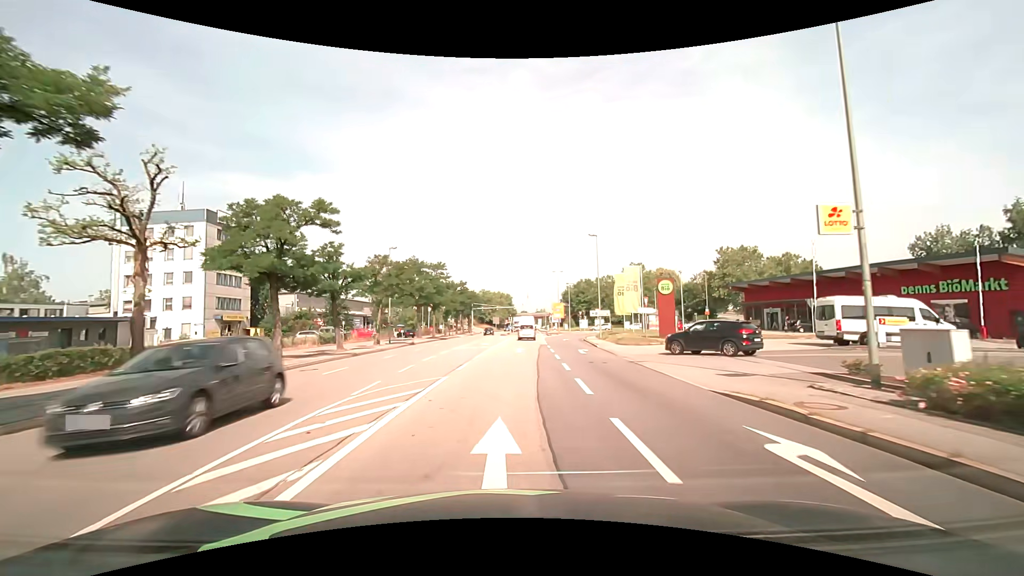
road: primary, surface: asphalt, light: Day
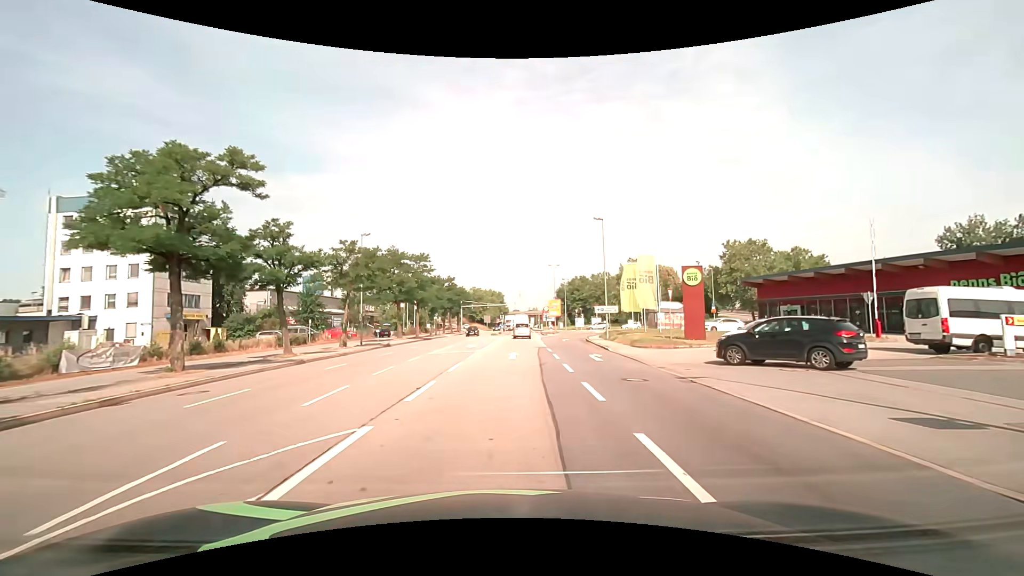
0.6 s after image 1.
(+0.1, +7.1) m; +1°
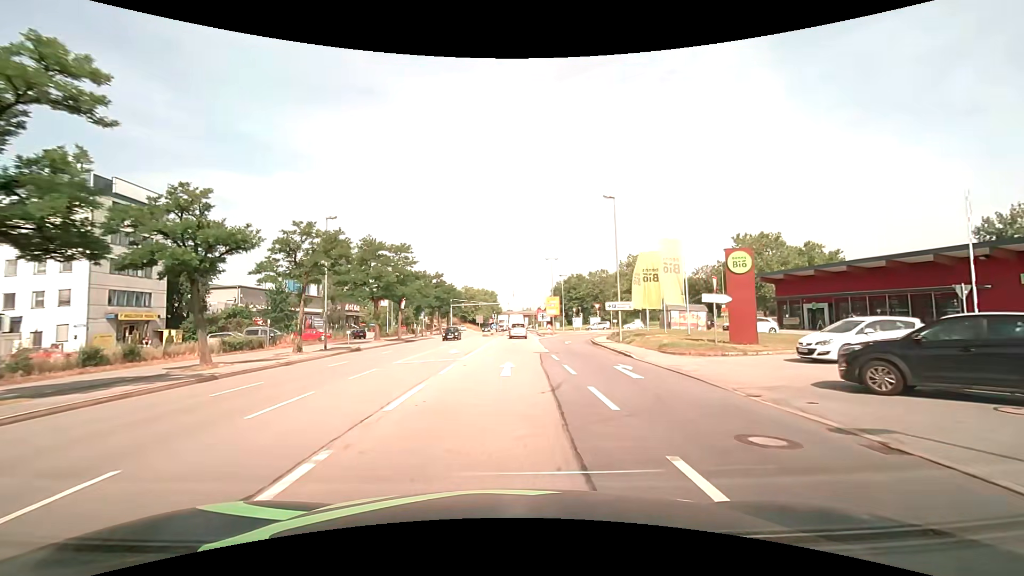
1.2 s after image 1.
(+0.1, +7.1) m; +1°
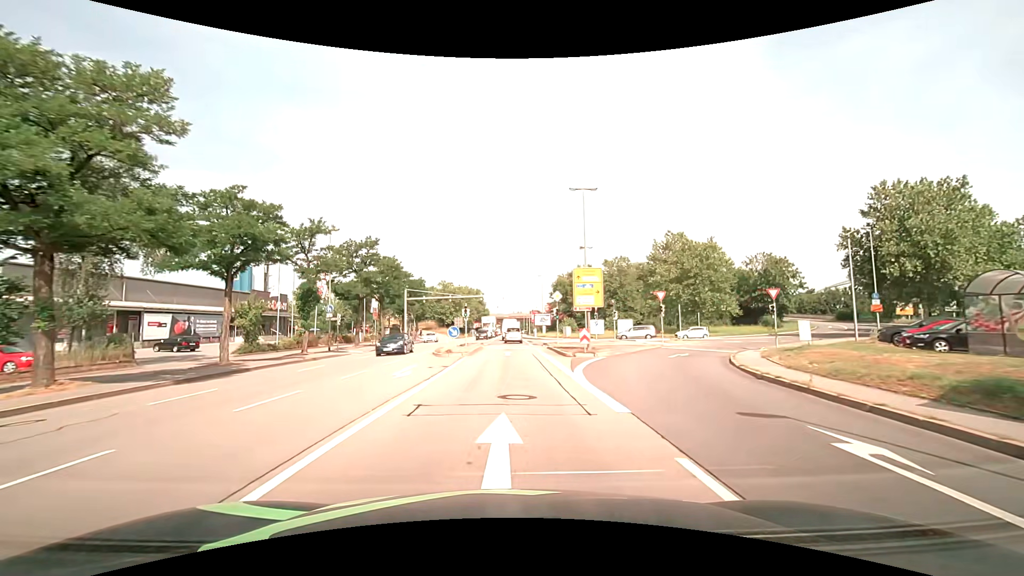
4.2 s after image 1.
(+0.6, +36.1) m; +1°
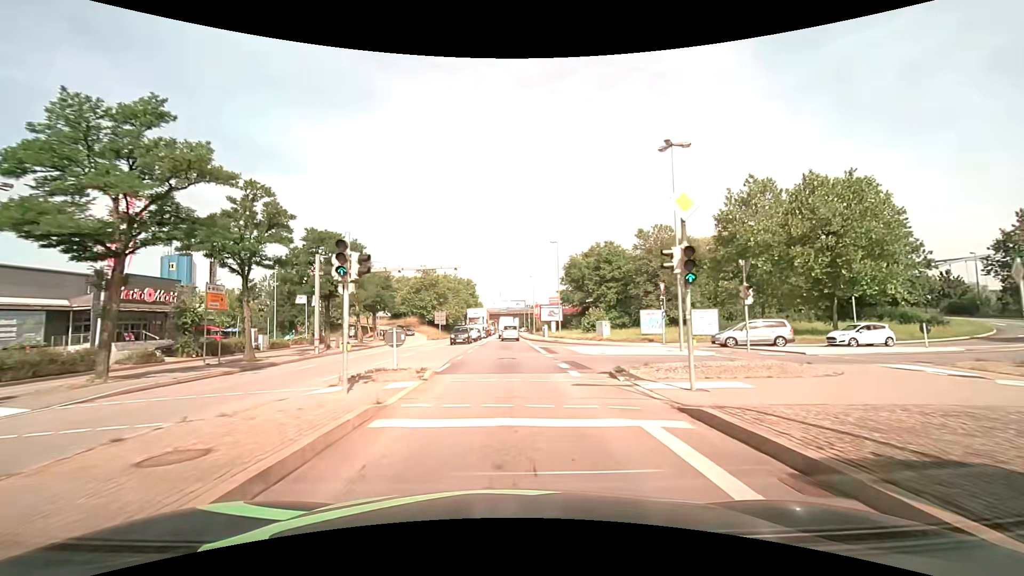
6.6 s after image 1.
(0.0, +29.6) m; 0°
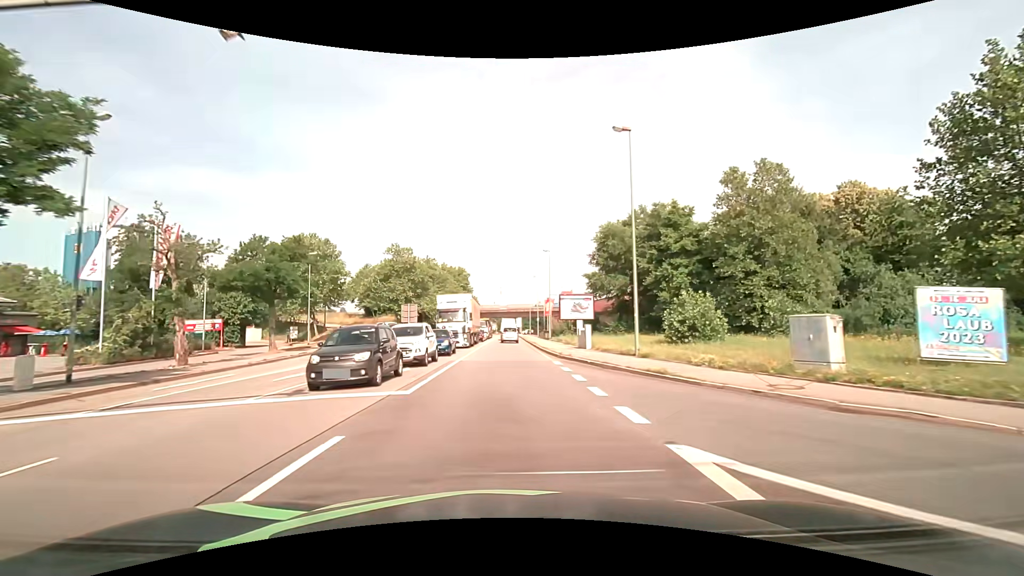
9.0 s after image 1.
(-0.2, +30.4) m; 0°
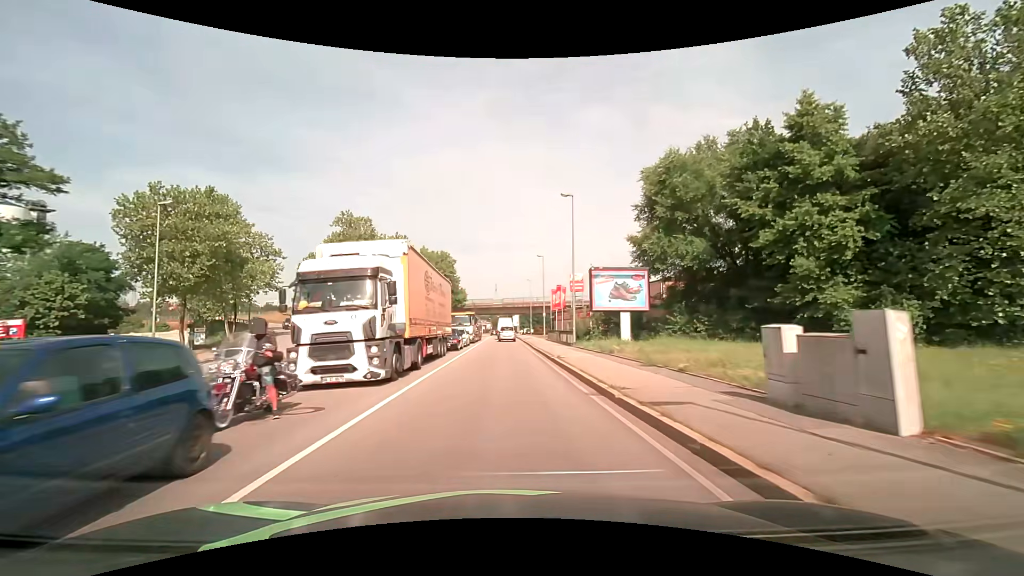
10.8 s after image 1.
(+0.1, +23.2) m; +1°
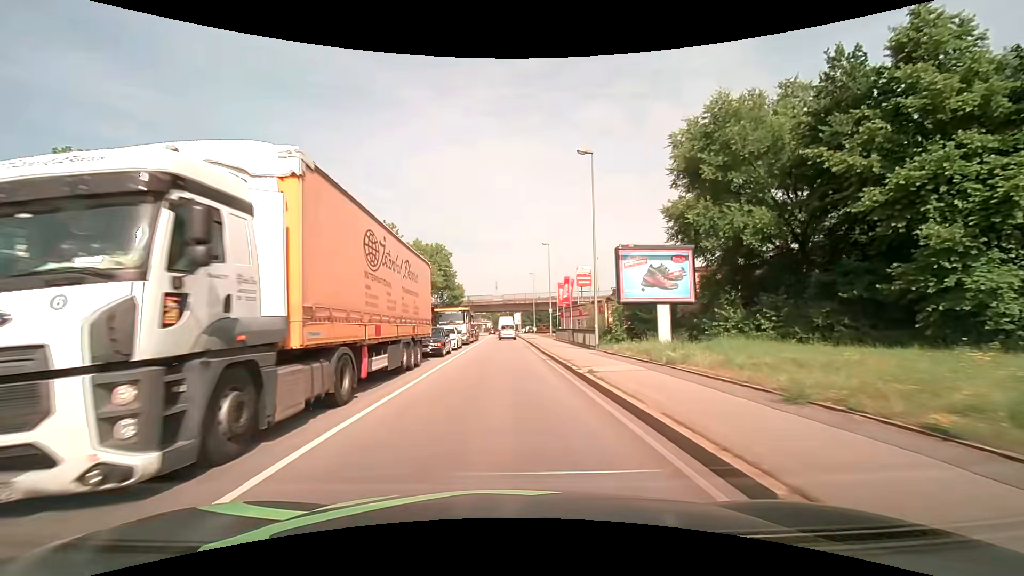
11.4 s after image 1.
(0.0, +7.8) m; 0°
(0, +10) (0, +20) (0, +30) (0, +40) (-1, +50) (-1, +60) (-1, +70) (-1, +80) (-1, +90) (-1, +100) m
